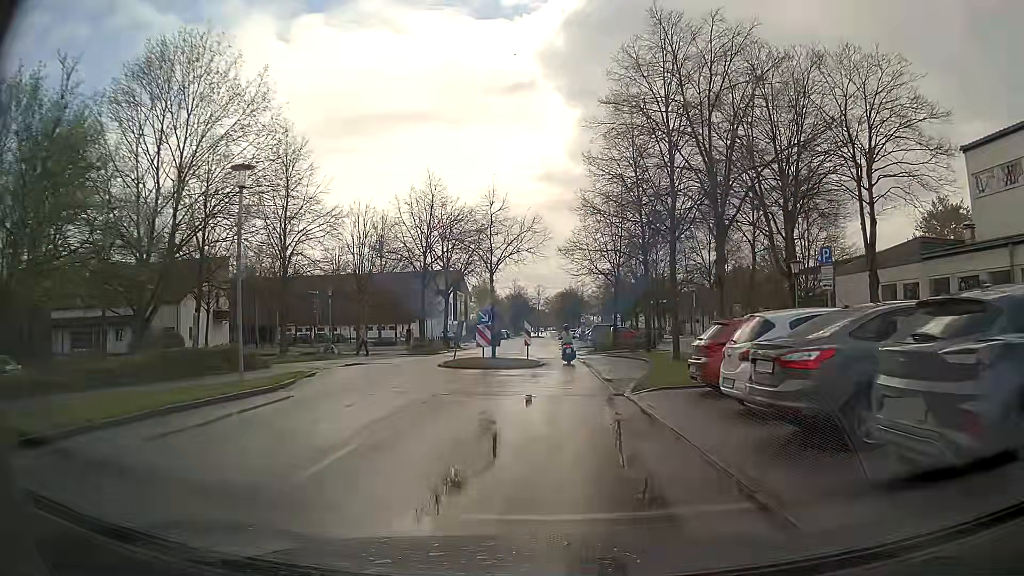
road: residential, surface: asphalt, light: Day
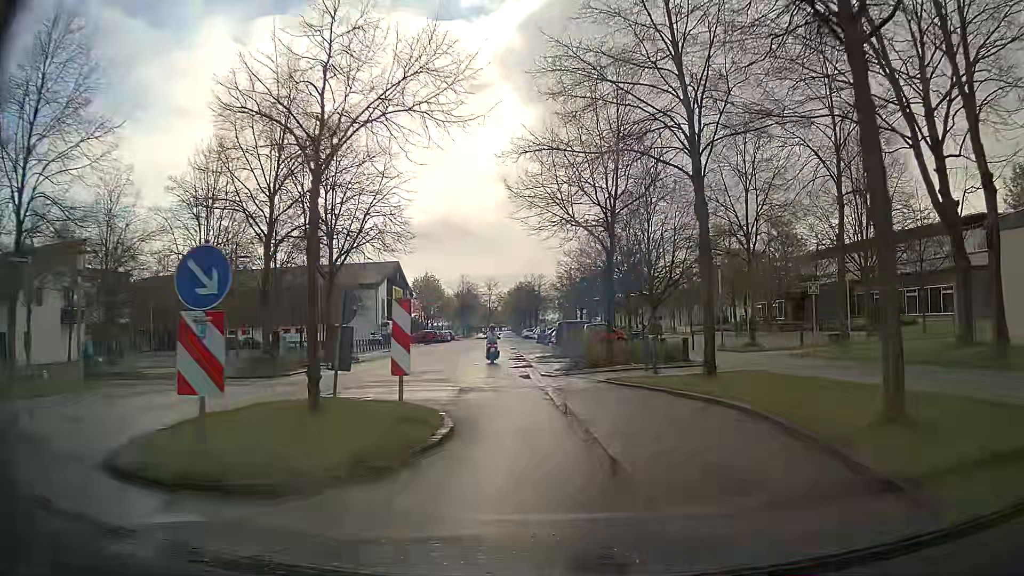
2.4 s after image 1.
(+0.4, +17.8) m; +4°
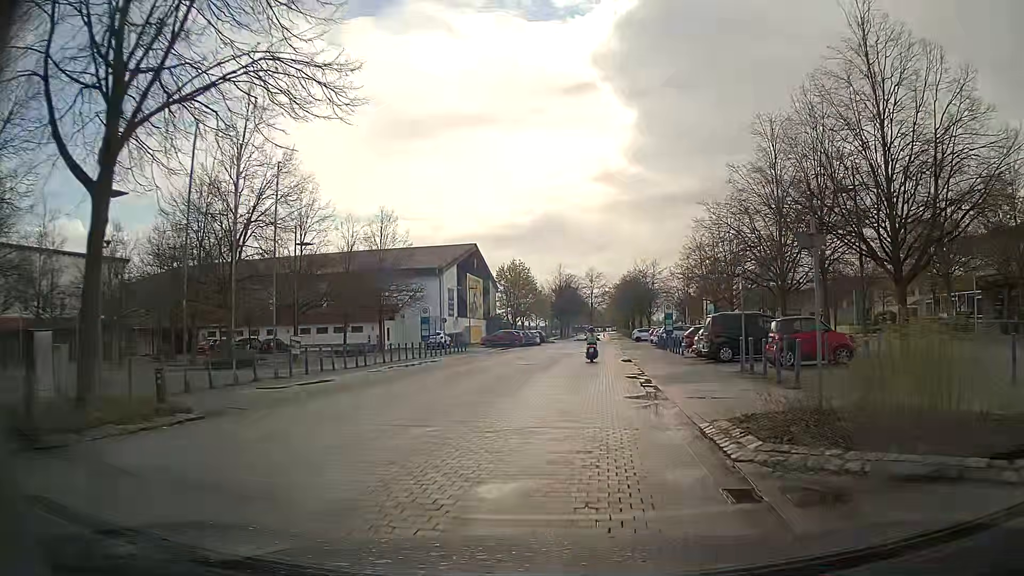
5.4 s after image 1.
(-1.4, +21.3) m; -9°
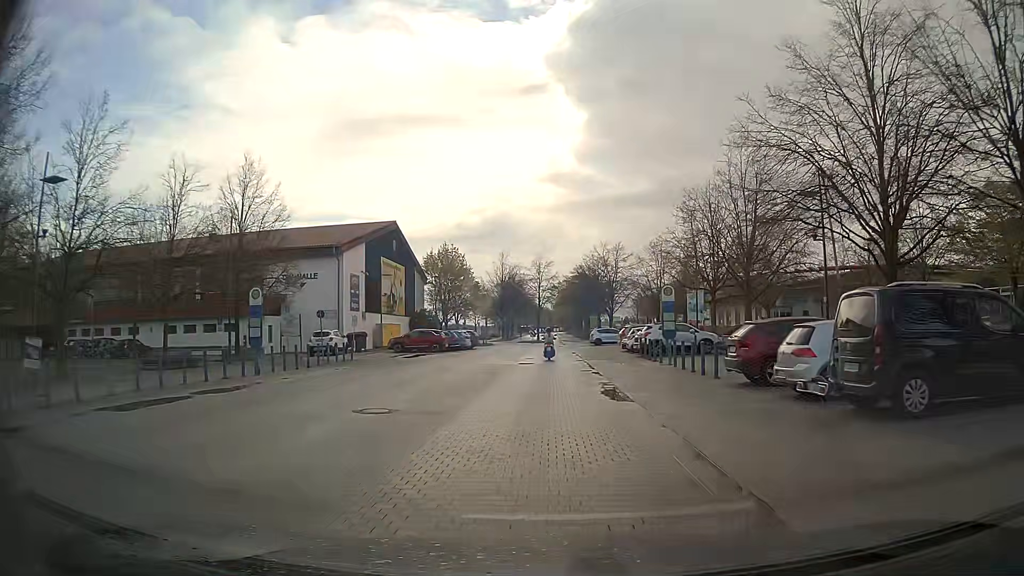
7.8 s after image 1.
(+0.8, +17.0) m; +4°
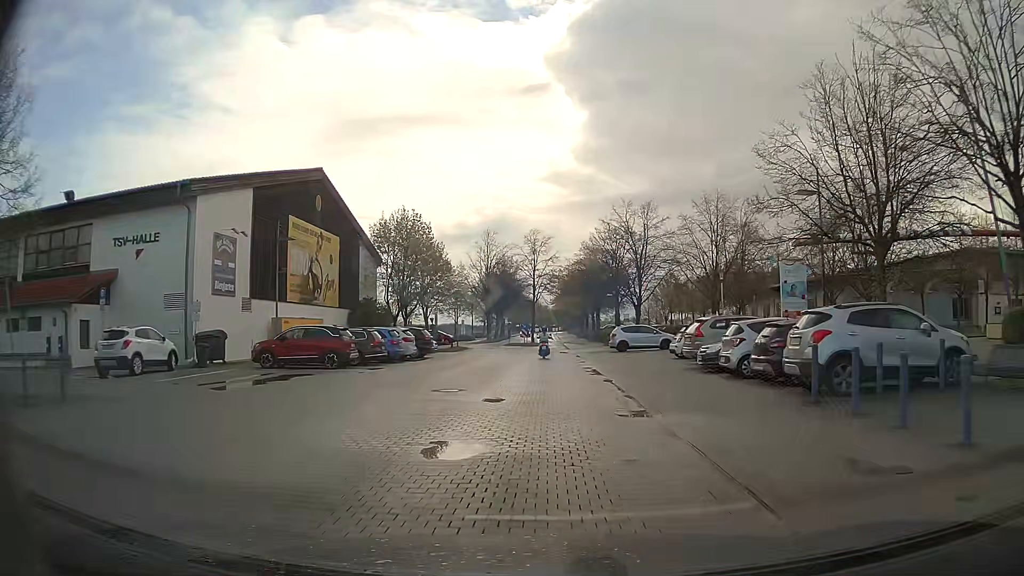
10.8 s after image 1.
(+0.2, +22.4) m; 0°
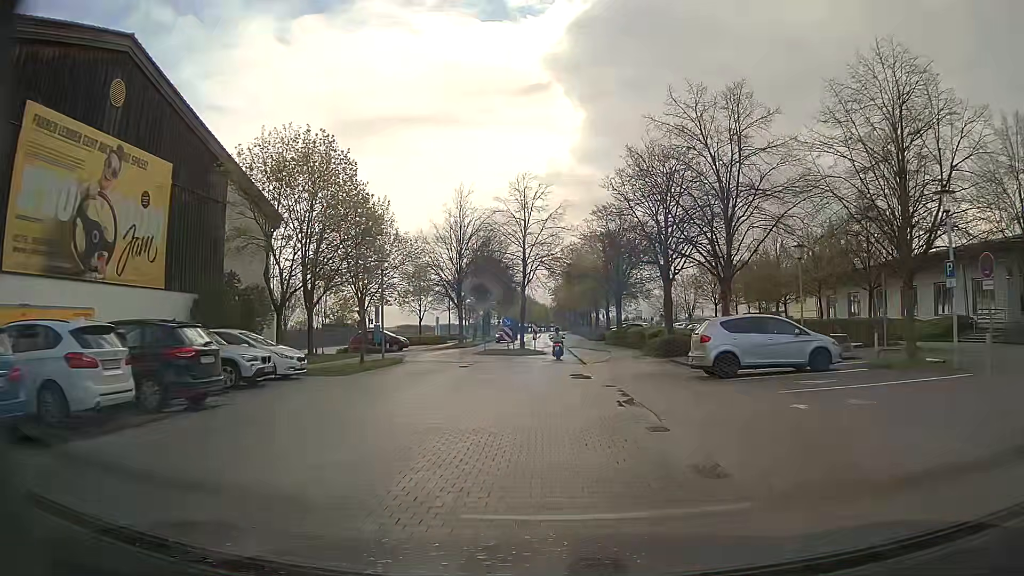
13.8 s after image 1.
(+0.1, +23.8) m; +1°
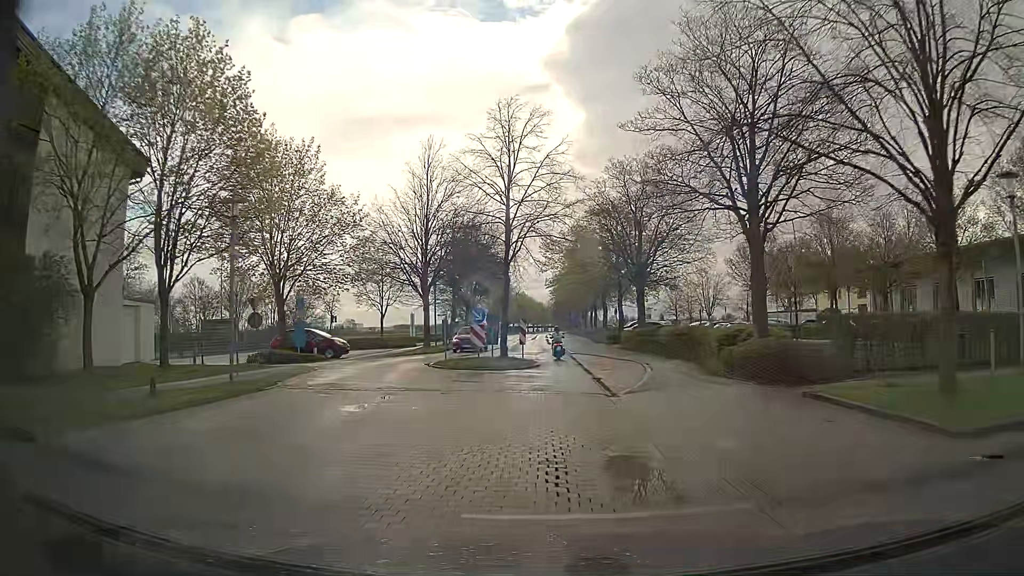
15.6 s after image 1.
(+0.1, +14.2) m; 0°
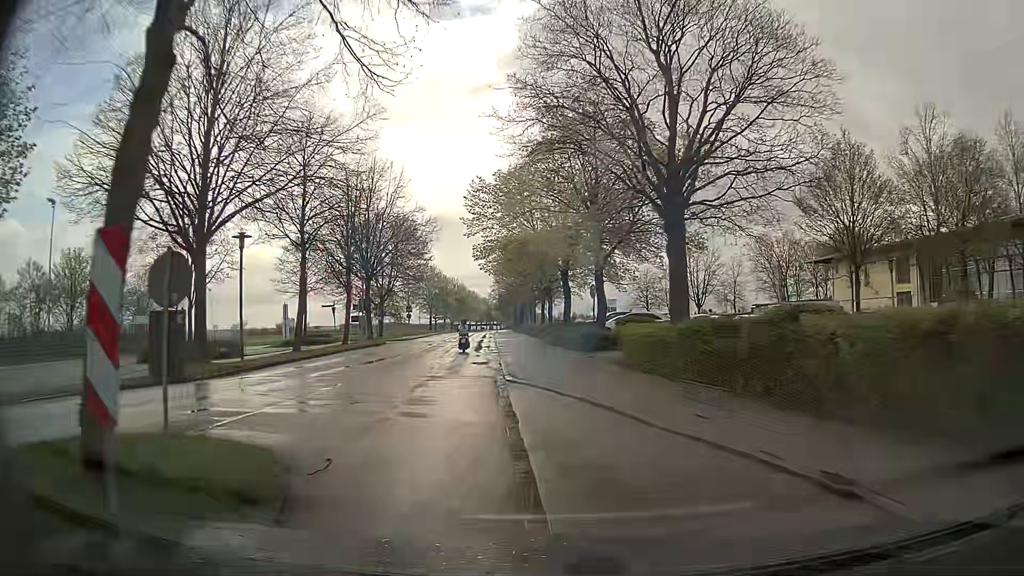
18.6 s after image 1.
(+0.7, +22.9) m; +3°
(-1, +10) (-2, +20) (-3, +30) (-4, +40) (-5, +50) (-6, +60) (-6, +70) (-7, +80) (-8, +90) (-8, +100) m
